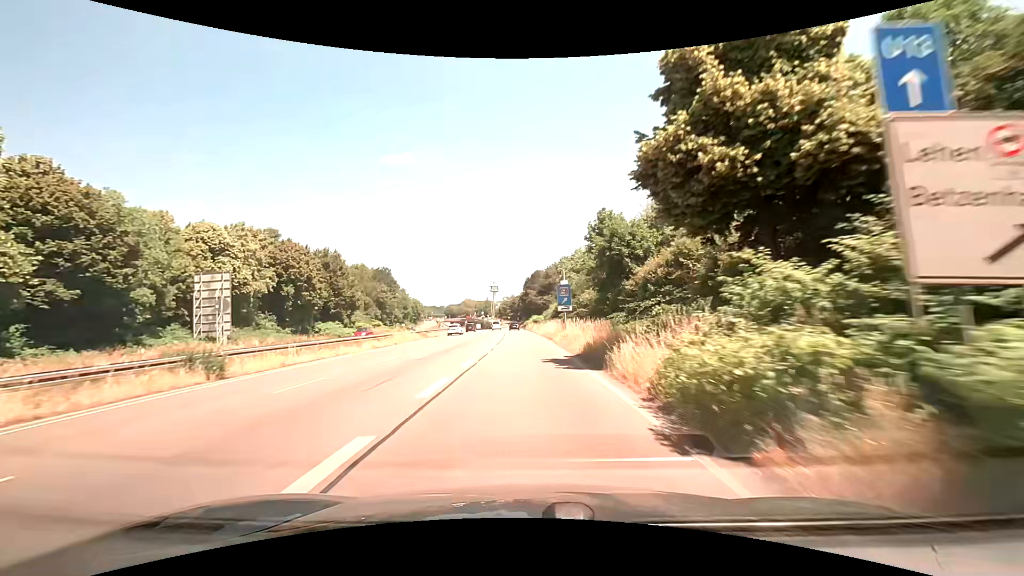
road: trunk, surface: asphalt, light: Day
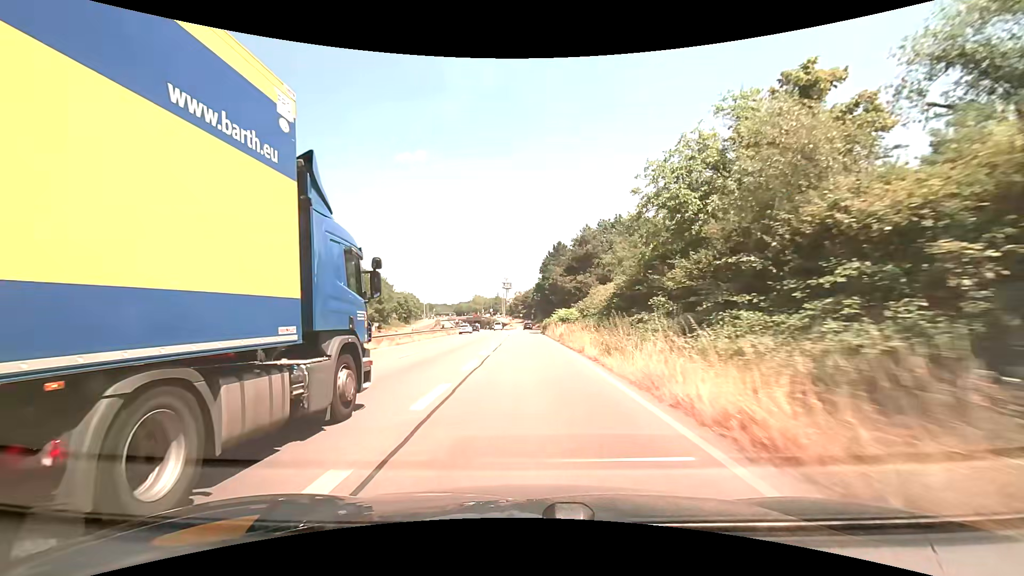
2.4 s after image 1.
(-0.8, +44.2) m; -2°
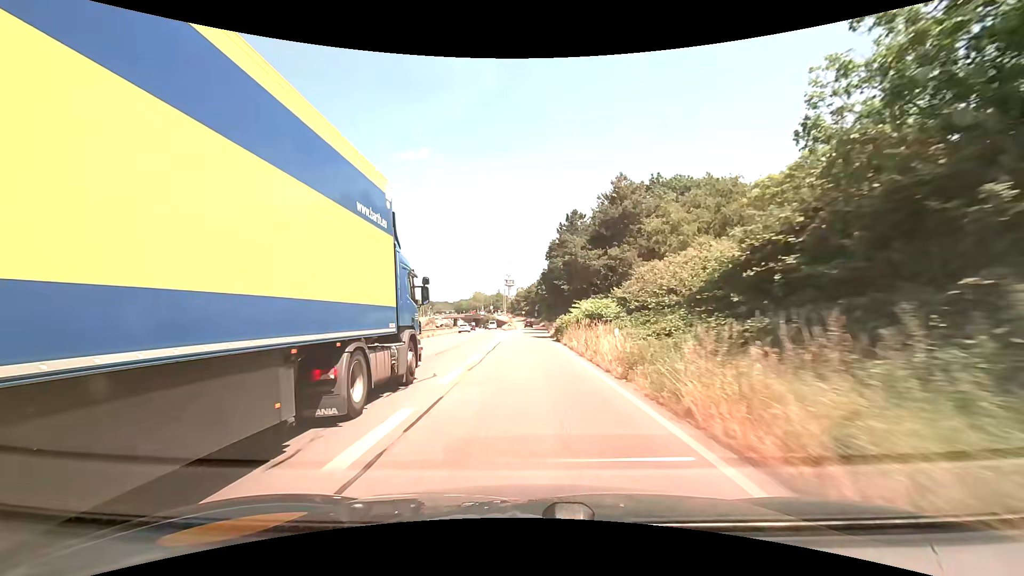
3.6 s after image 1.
(0.0, +21.3) m; 0°
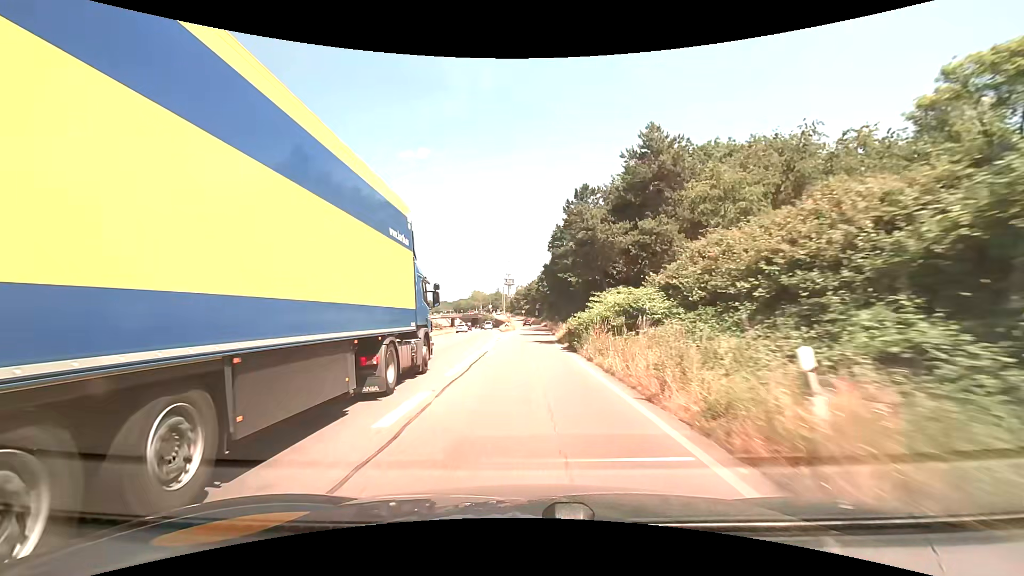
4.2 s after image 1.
(0.0, +10.4) m; 0°
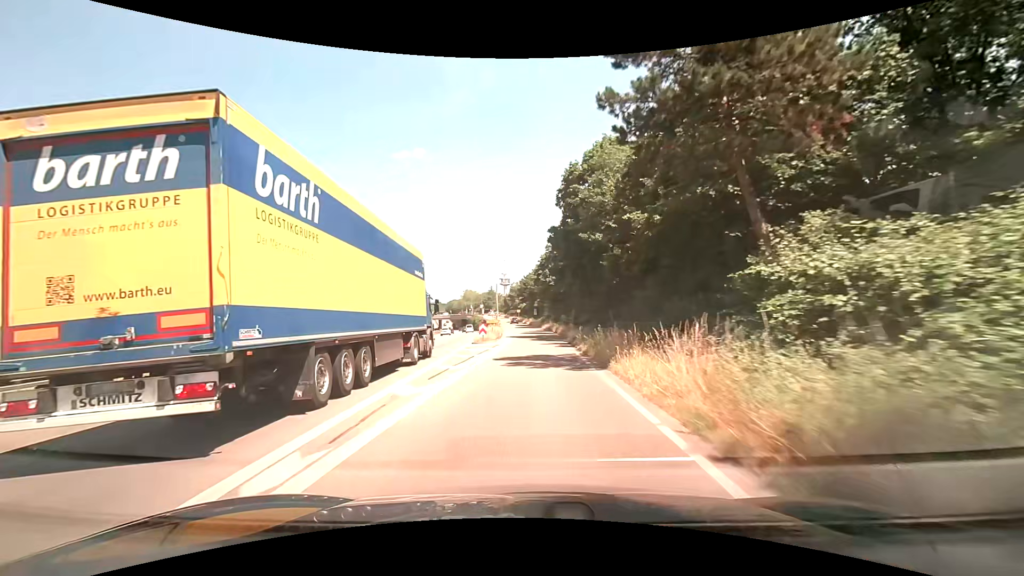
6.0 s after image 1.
(+0.1, +30.5) m; 0°
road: trunk_link
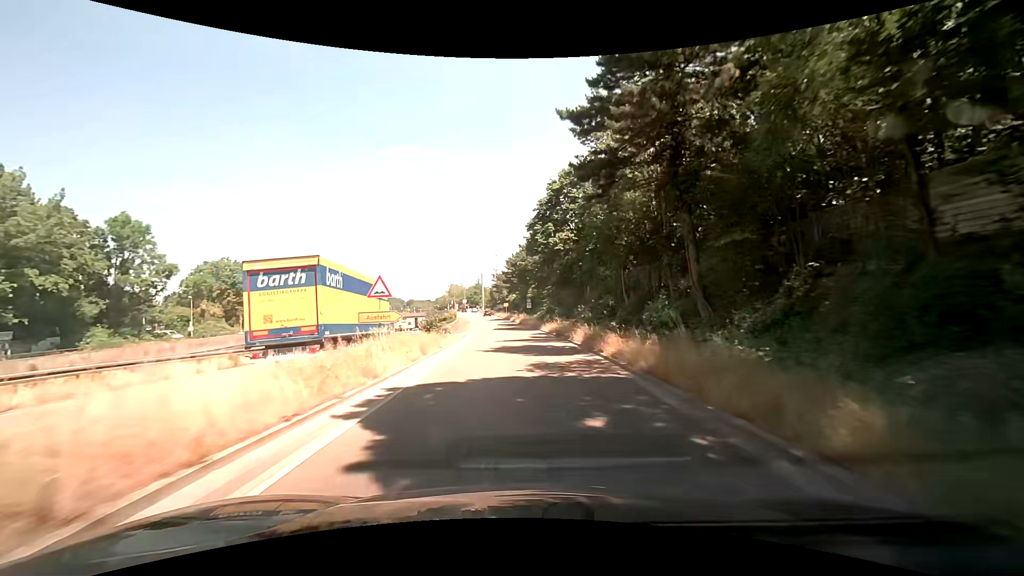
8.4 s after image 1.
(+0.9, +39.0) m; +1°
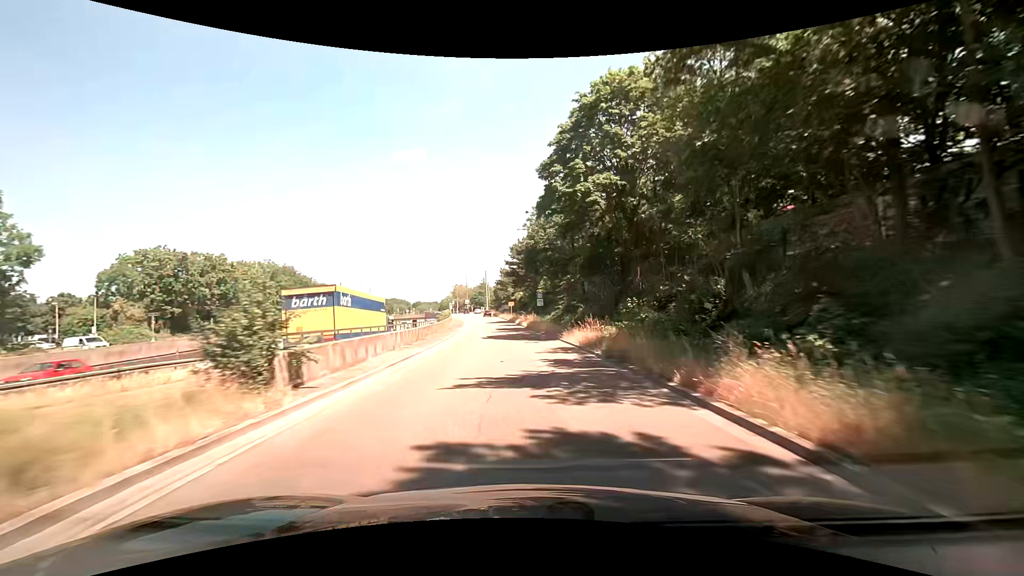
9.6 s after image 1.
(-0.1, +18.8) m; -1°
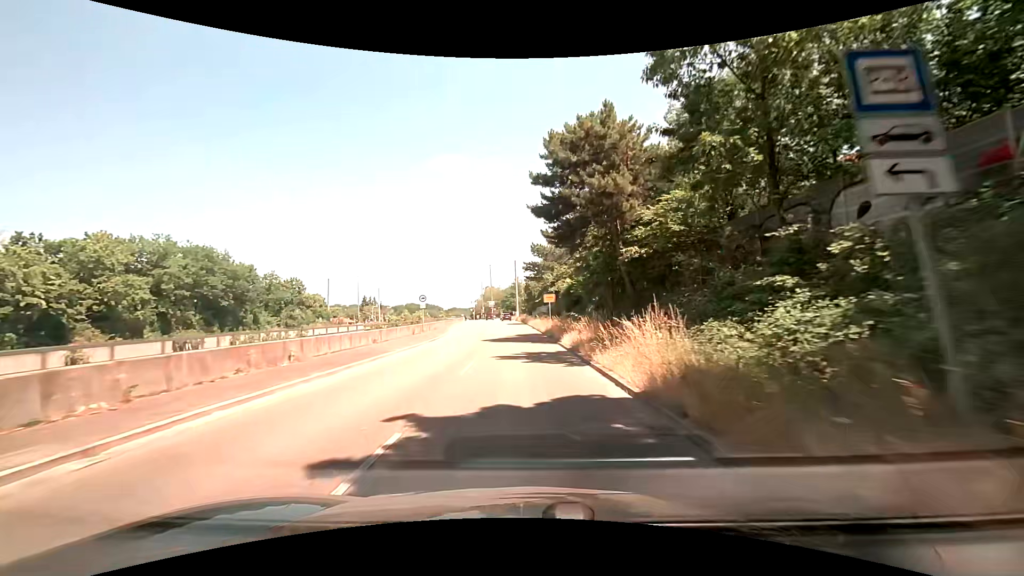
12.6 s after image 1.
(-0.9, +44.2) m; -4°
